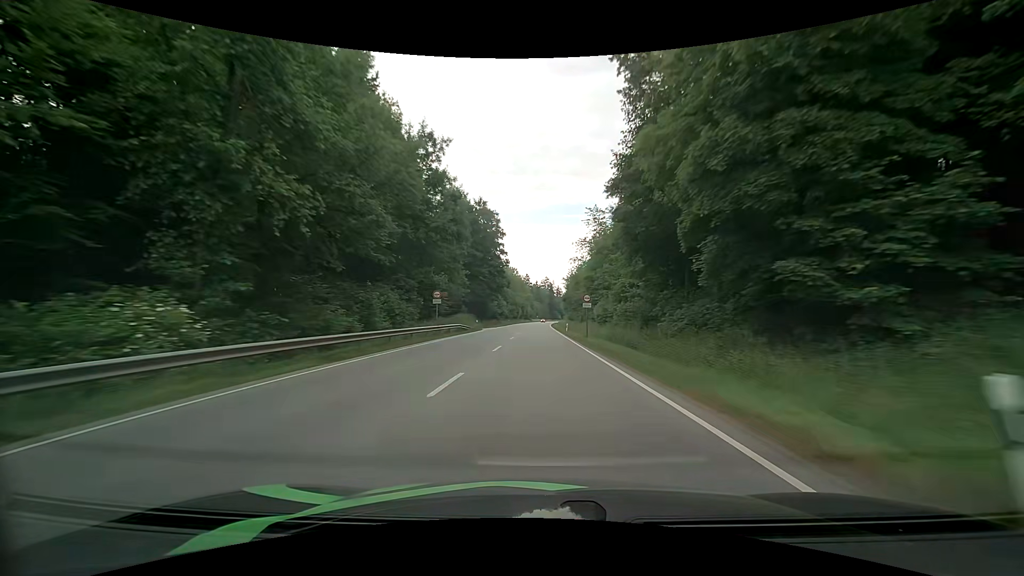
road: primary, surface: asphalt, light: Day
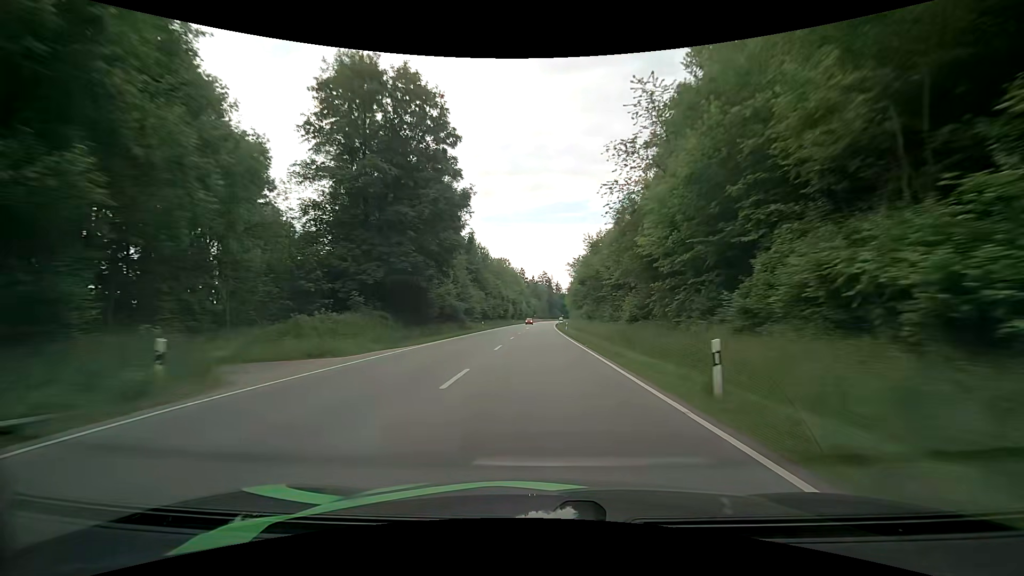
(-0.1, +47.3) m; 0°
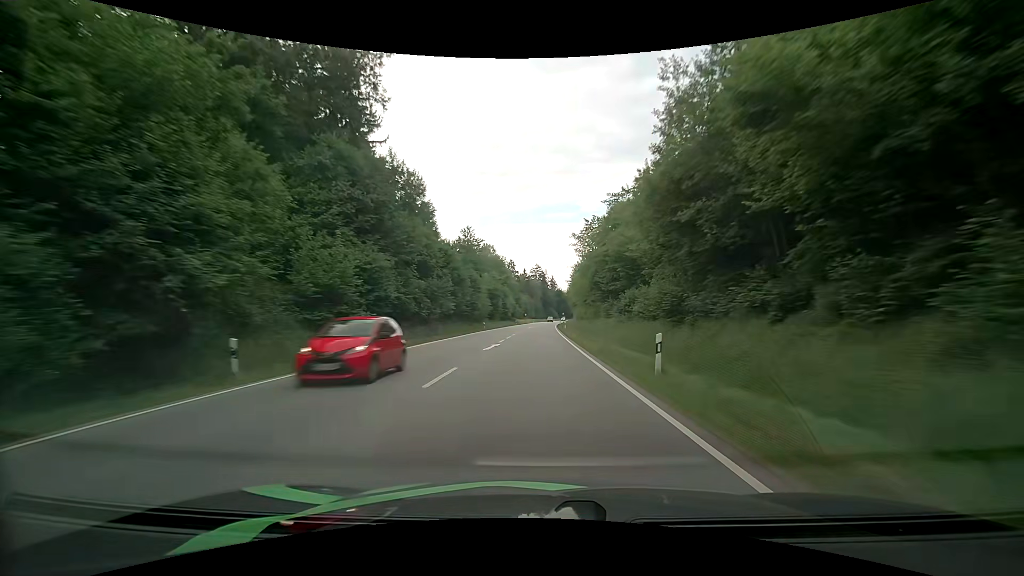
(+0.4, +48.2) m; +1°
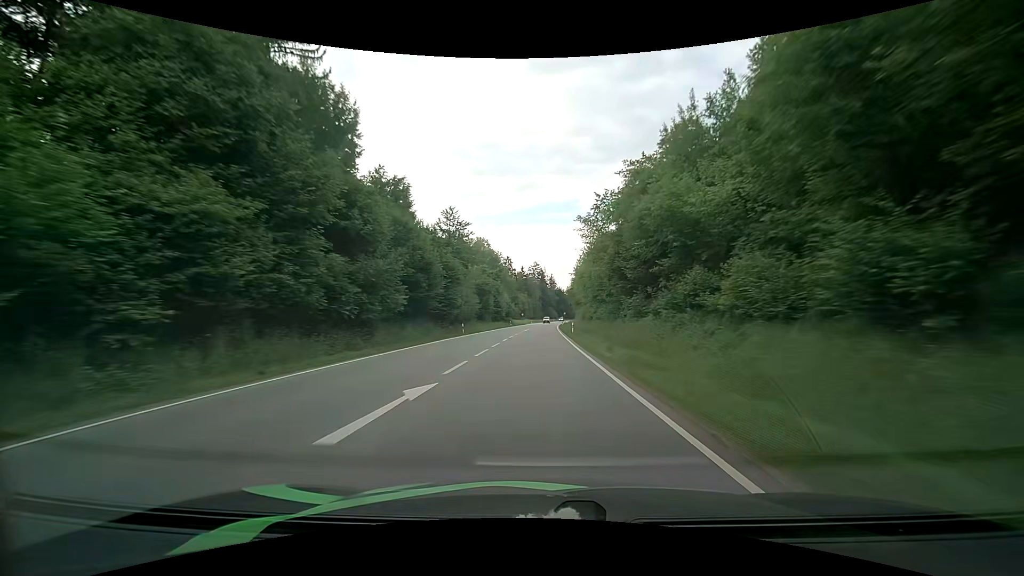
(-0.1, +16.3) m; 0°
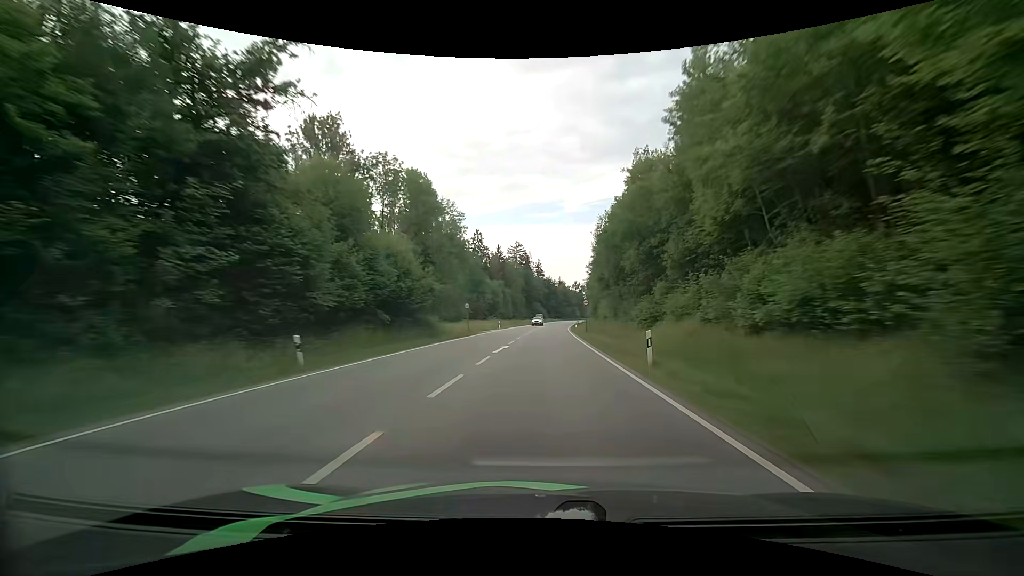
(+0.5, +82.0) m; +1°
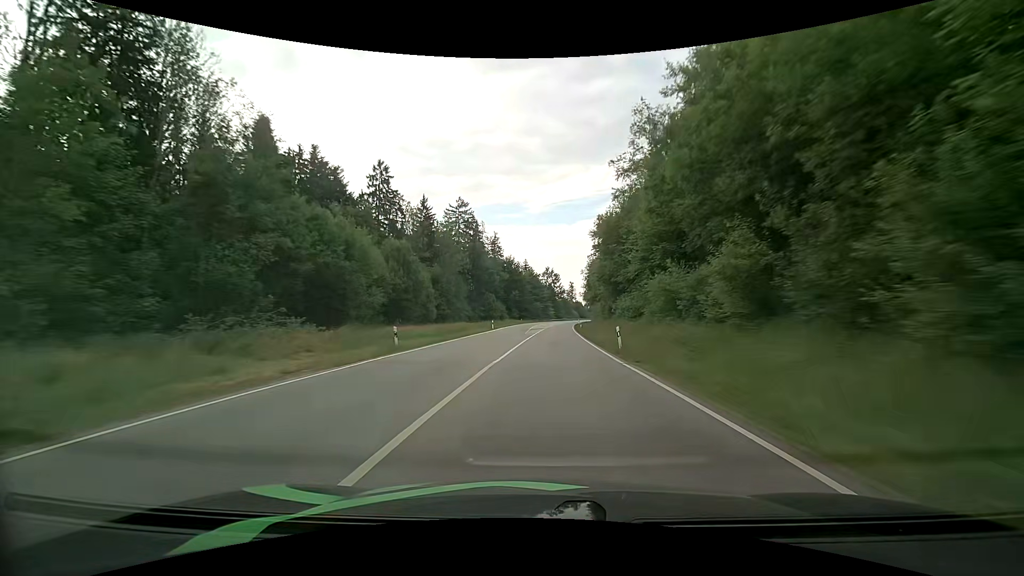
(+2.6, +82.6) m; +4°
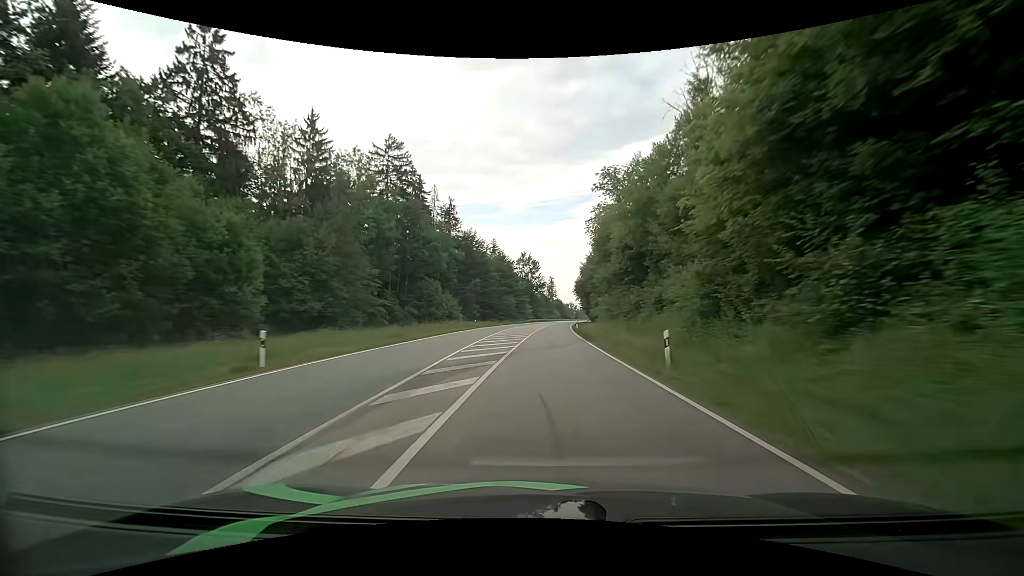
(+1.3, +49.2) m; +3°
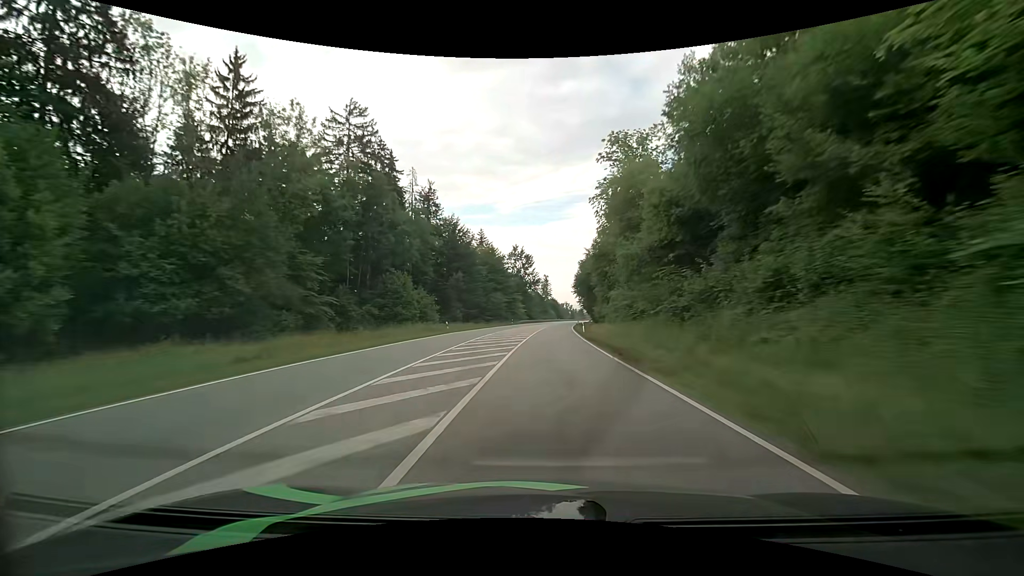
(+0.1, +16.3) m; +1°
(0, +10) (0, +20) (0, +30) (+1, +40) (+1, +50) (+1, +60) (+2, +70) (+3, +80) (+4, +90) (+5, +100) m
